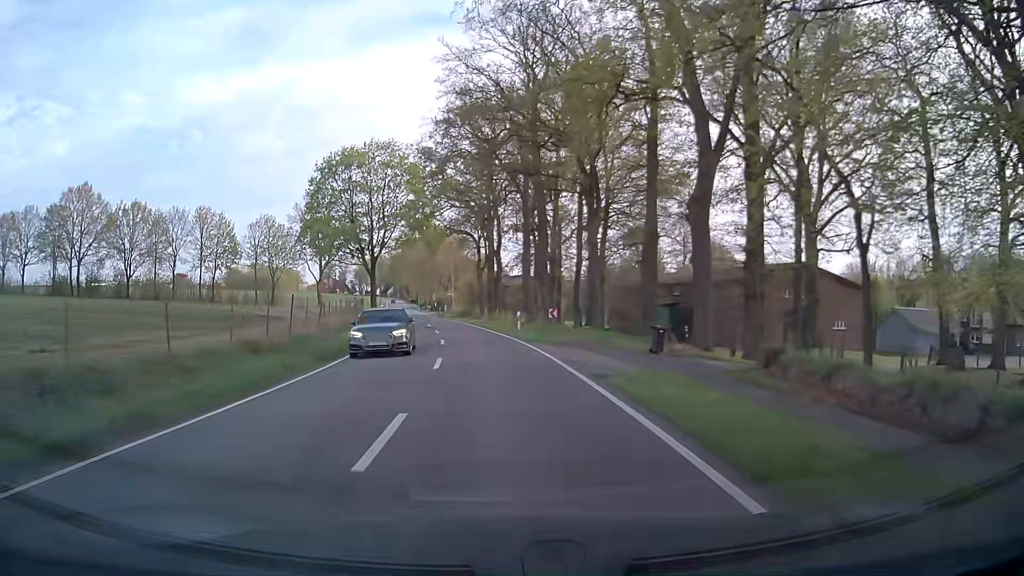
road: secondary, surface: asphalt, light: Day
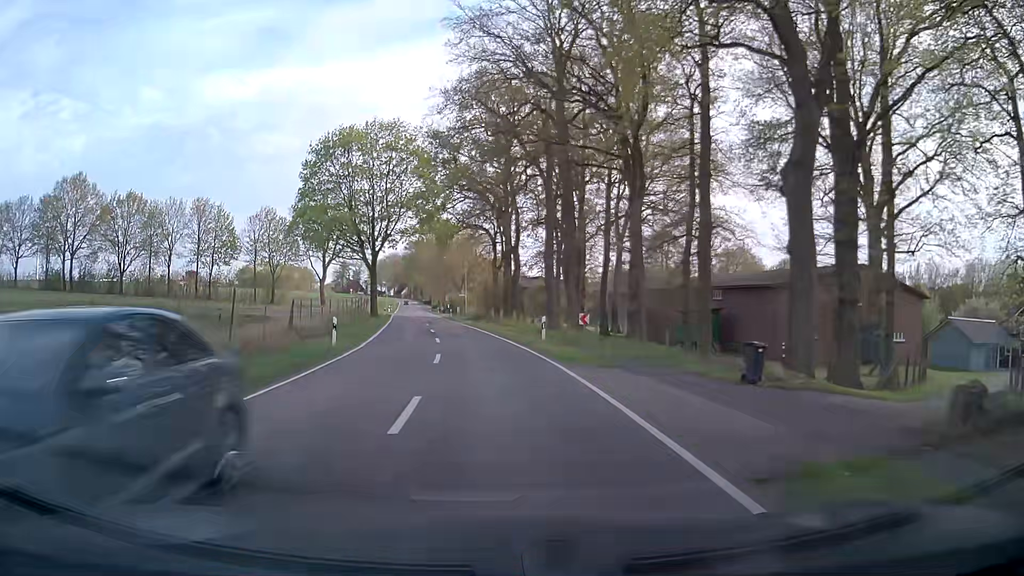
(-0.1, +7.6) m; -2°
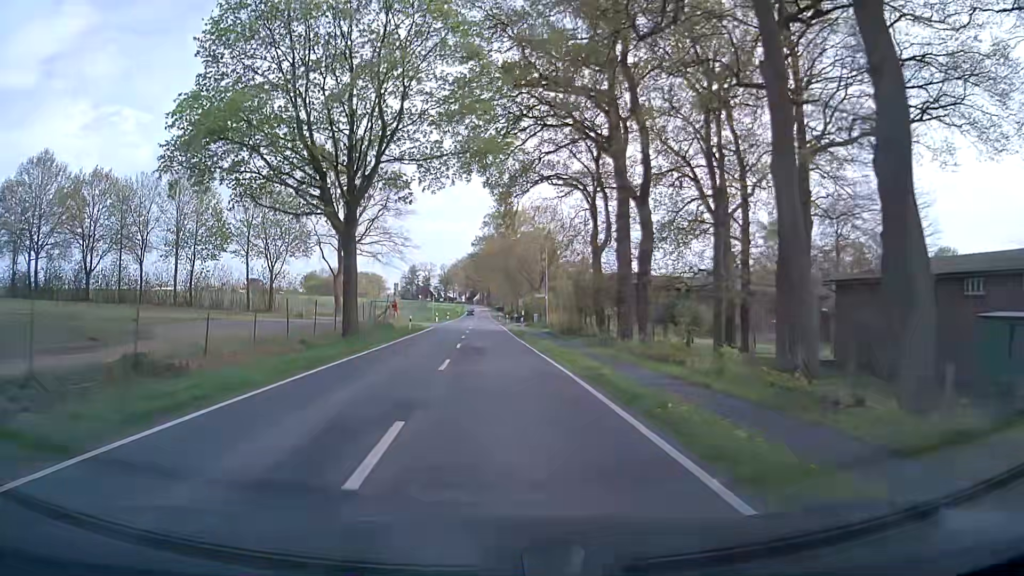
(-1.5, +30.3) m; -6°
(0, +10) (0, +20) (-1, +30) (-1, +40) (-1, +50) (-2, +60) (-2, +70) (-2, +80) (-3, +90) (-3, +100) m
